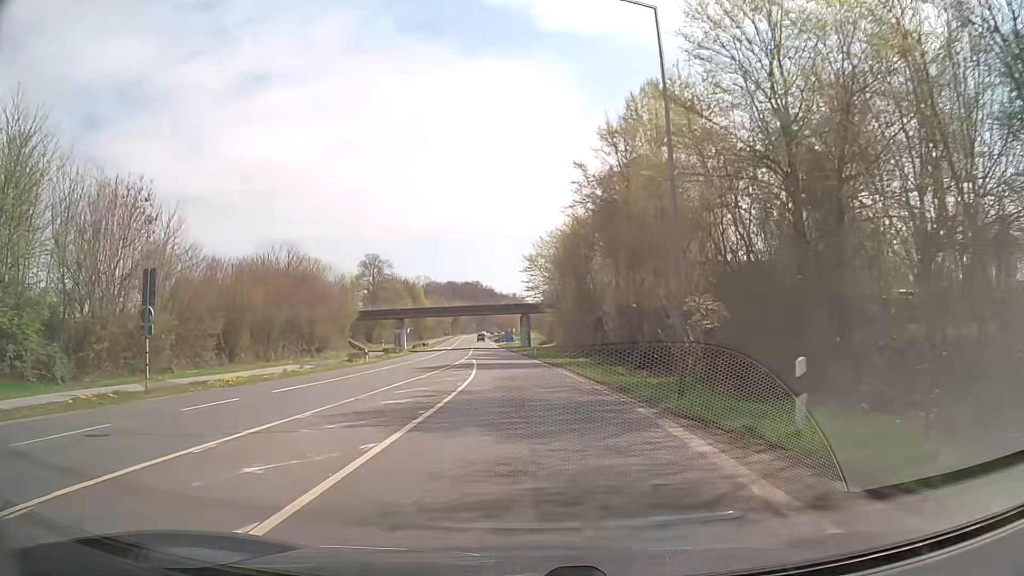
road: secondary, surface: asphalt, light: Day
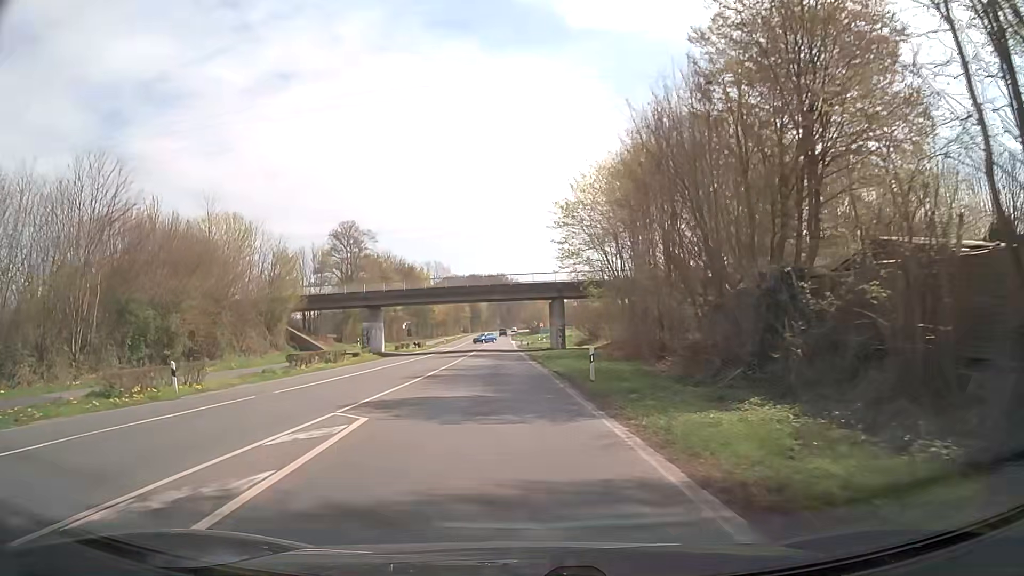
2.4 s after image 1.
(-0.5, +33.1) m; -2°
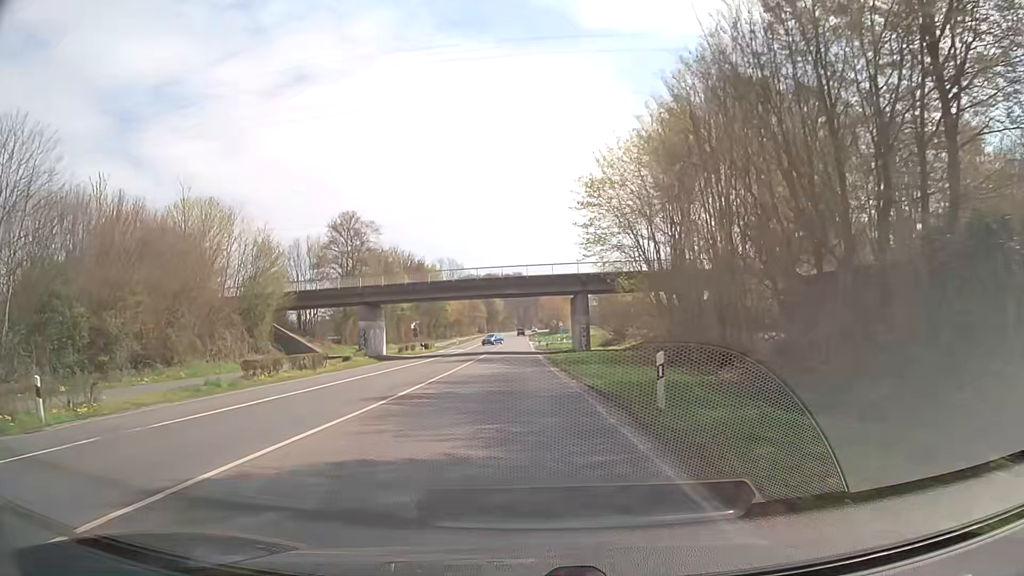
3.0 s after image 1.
(-0.1, +8.0) m; -1°
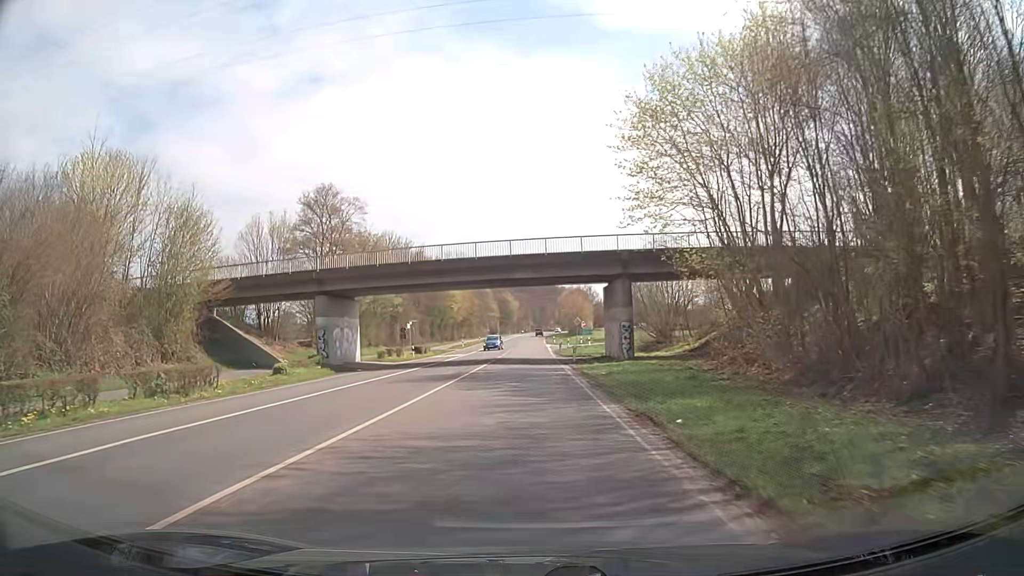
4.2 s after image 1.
(-0.3, +15.7) m; -2°
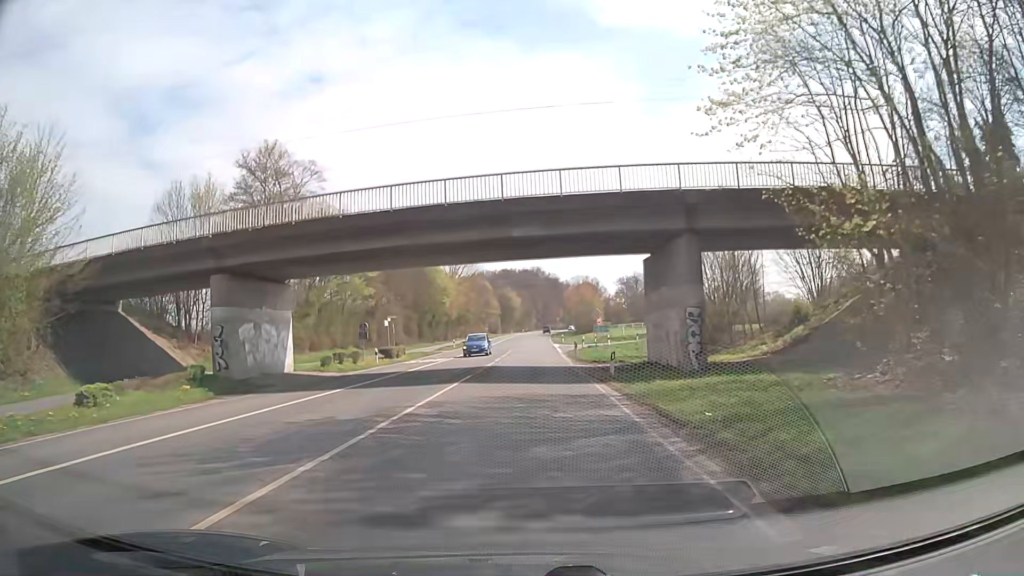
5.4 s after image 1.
(0.0, +15.5) m; 0°
